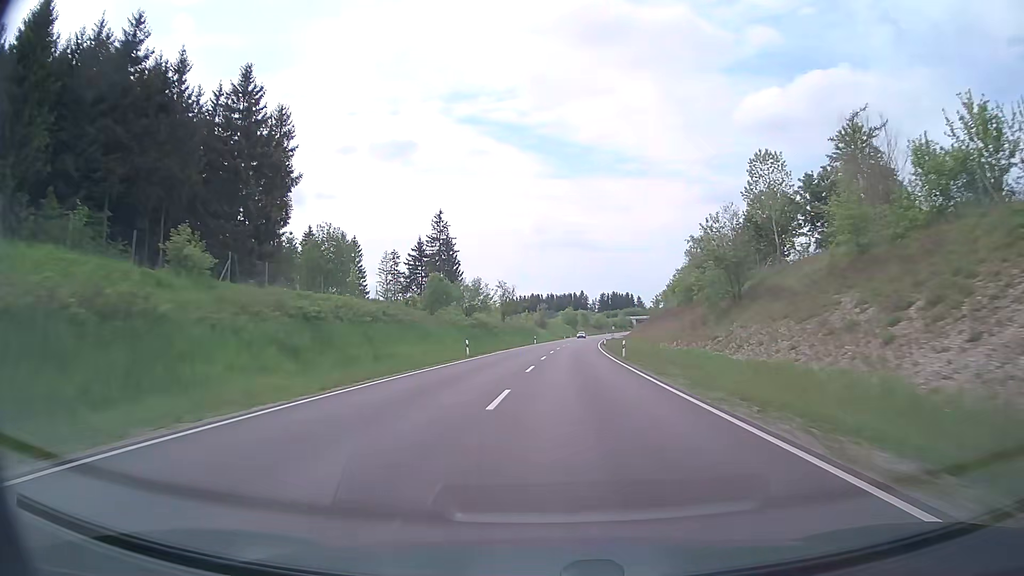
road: primary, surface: asphalt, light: Day
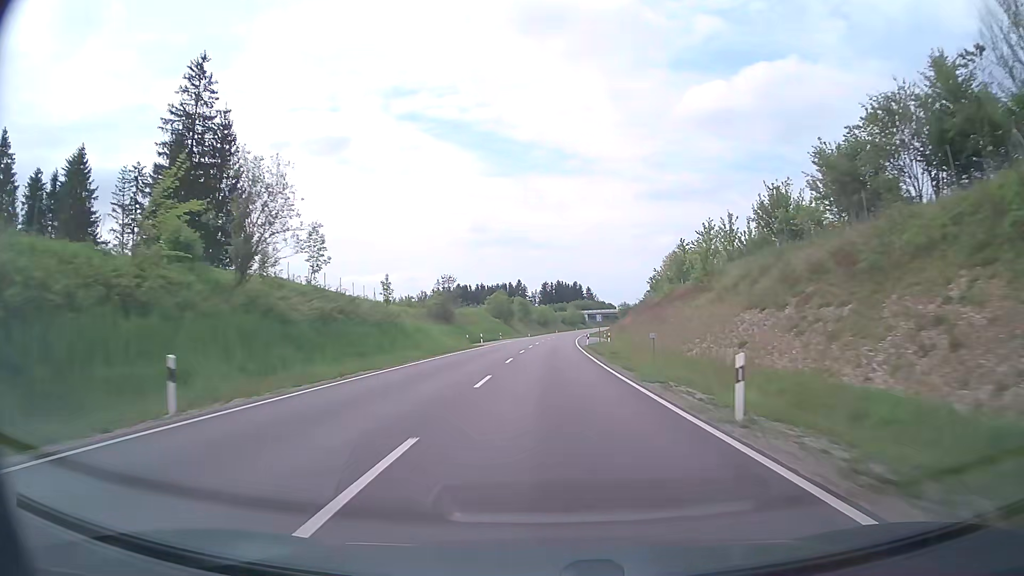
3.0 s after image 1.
(+4.1, +79.9) m; +5°
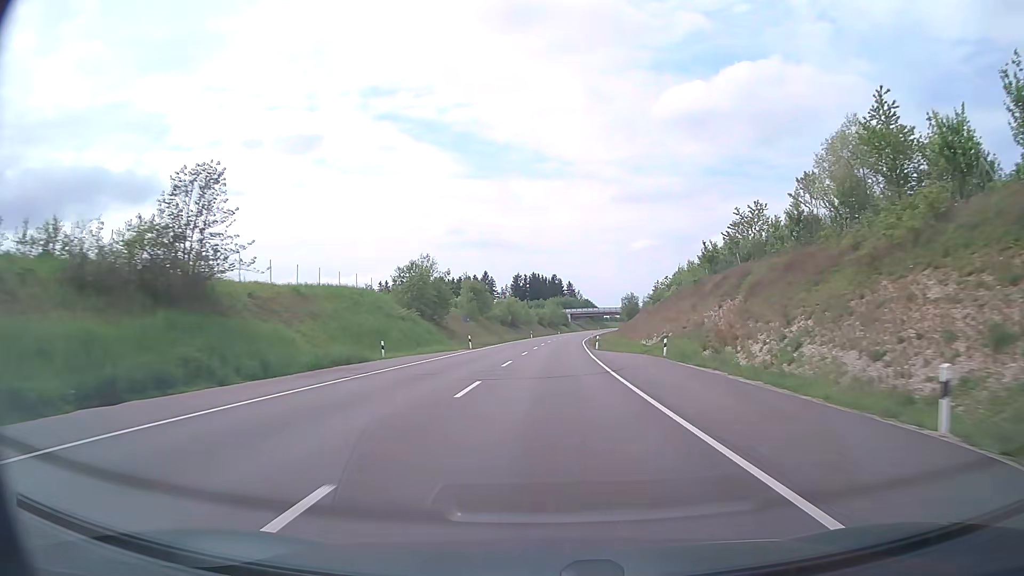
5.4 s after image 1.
(+1.2, +62.7) m; +2°
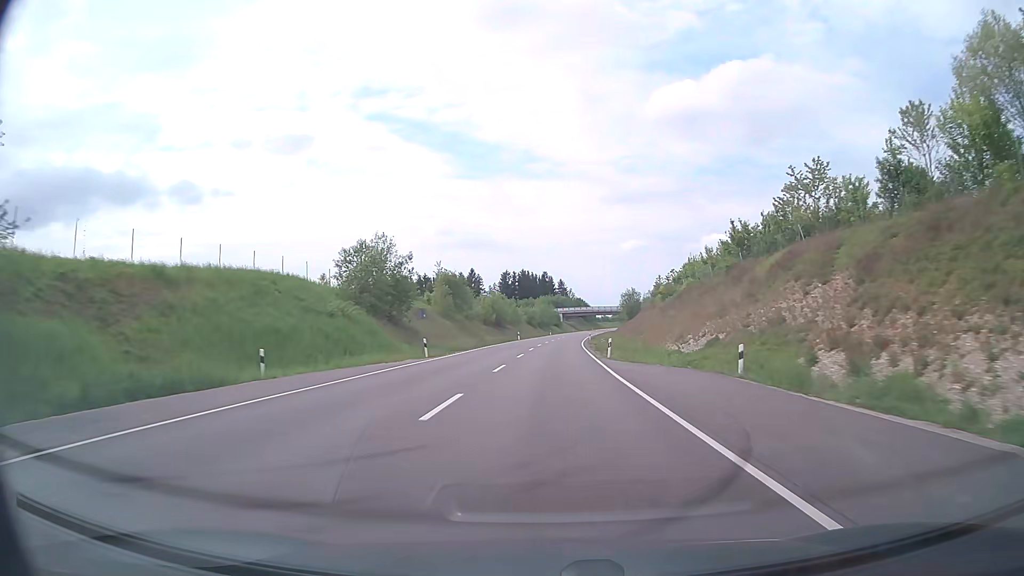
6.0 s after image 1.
(+0.1, +15.5) m; +1°
(0, +10) (0, +20) (0, +30) (+1, +40) (+1, +50) (+1, +60) (+2, +70) (+3, +80) (+3, +90) (+4, +100) m
